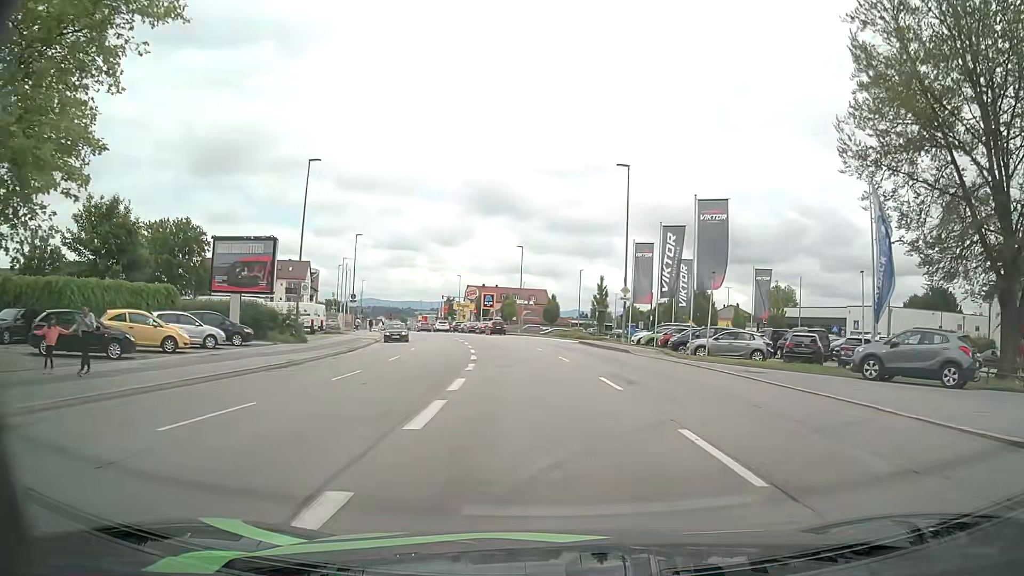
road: tertiary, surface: asphalt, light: Day
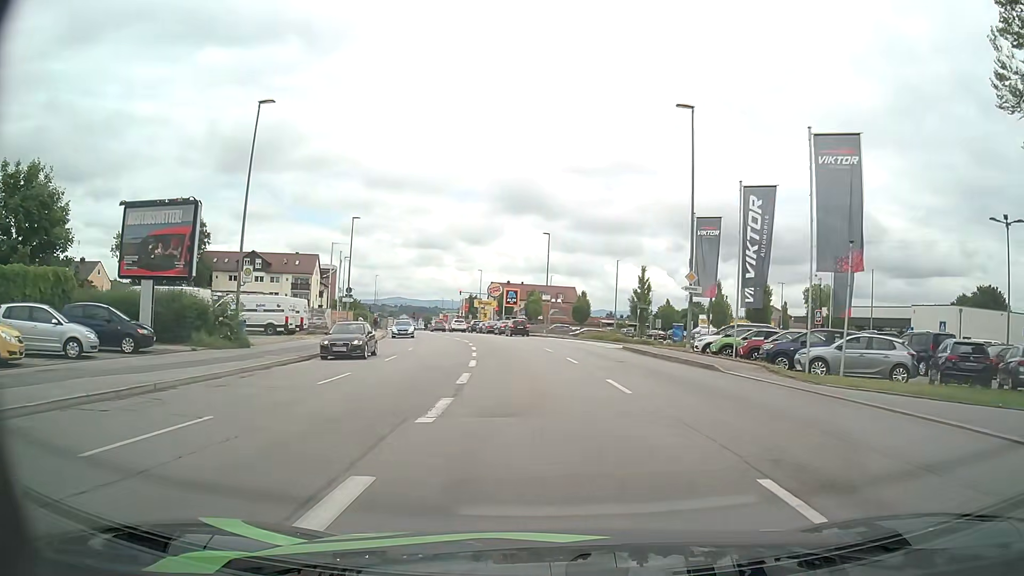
(-0.2, +10.9) m; -2°
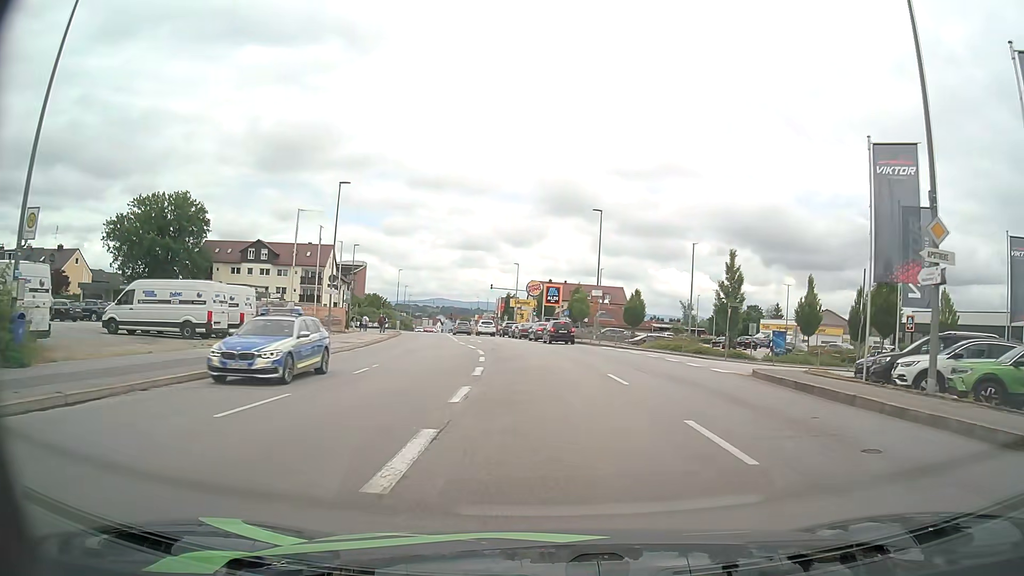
(-0.5, +15.5) m; -3°
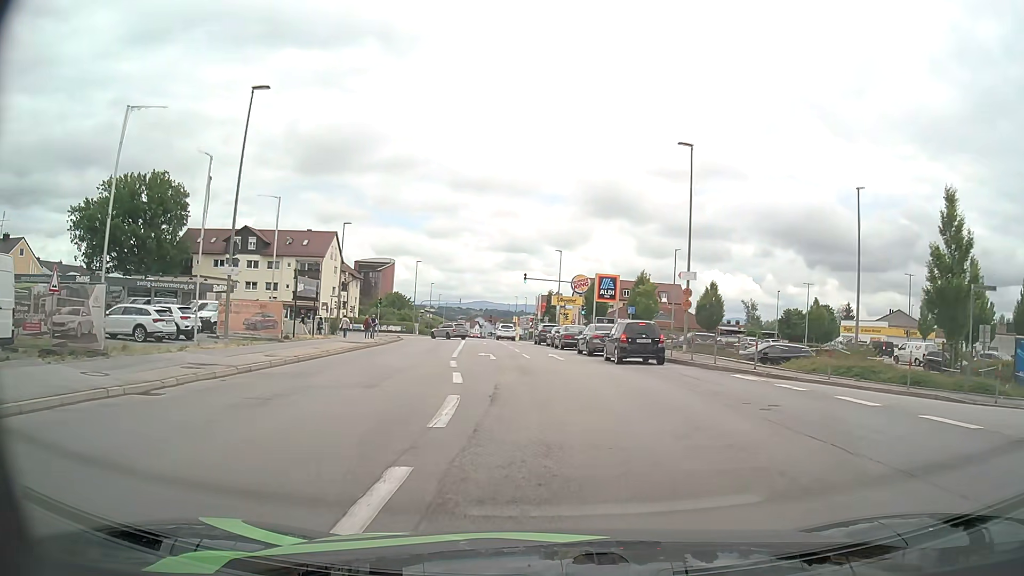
(-0.7, +20.0) m; -4°
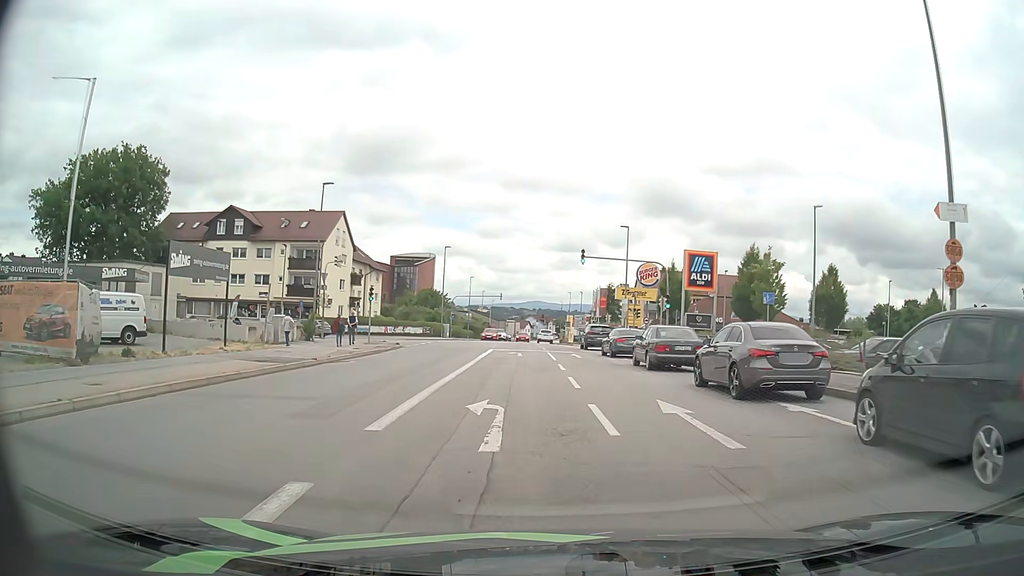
(-0.8, +18.7) m; -5°
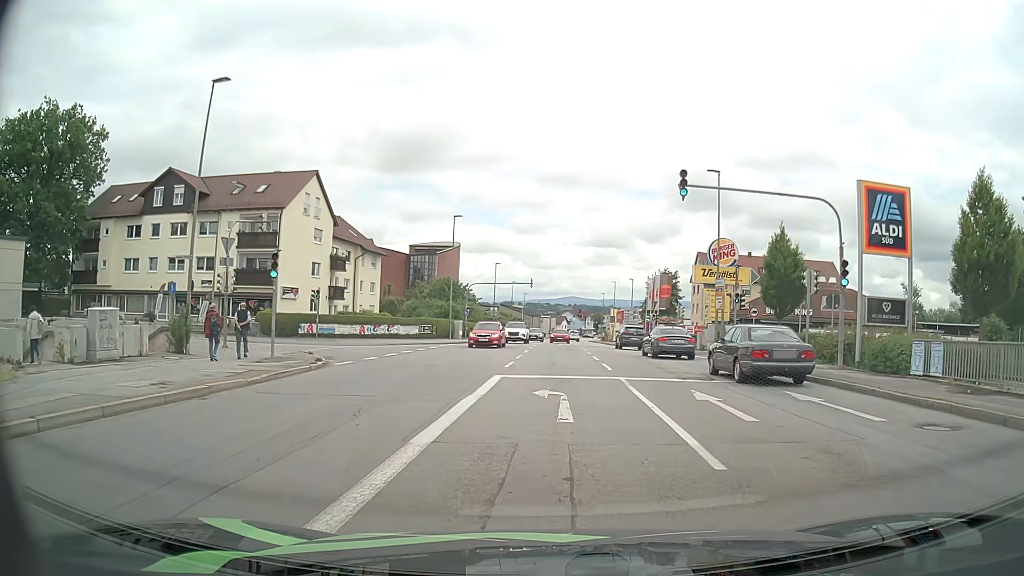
(-0.8, +20.0) m; -3°
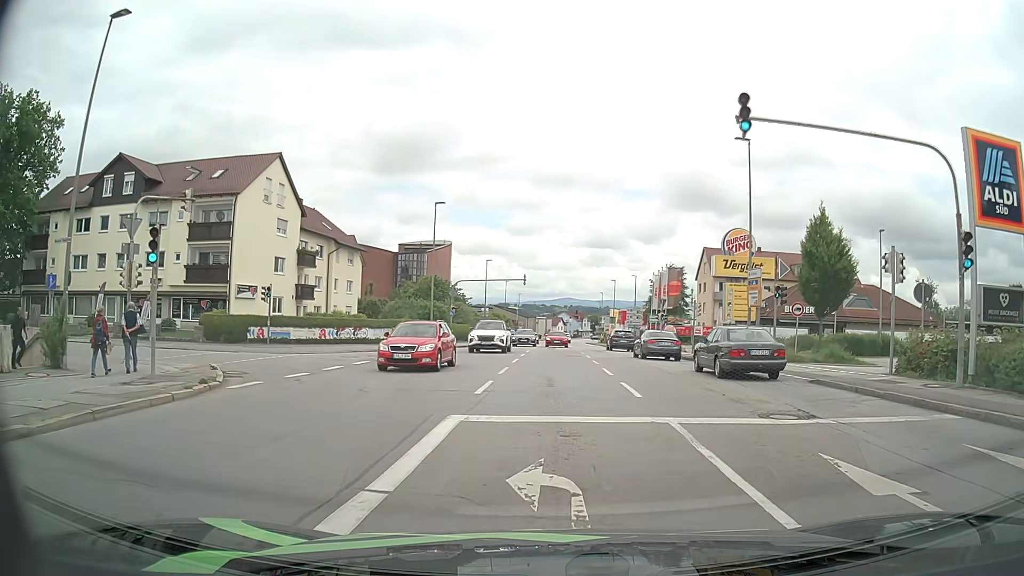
(0.0, +7.0) m; +1°
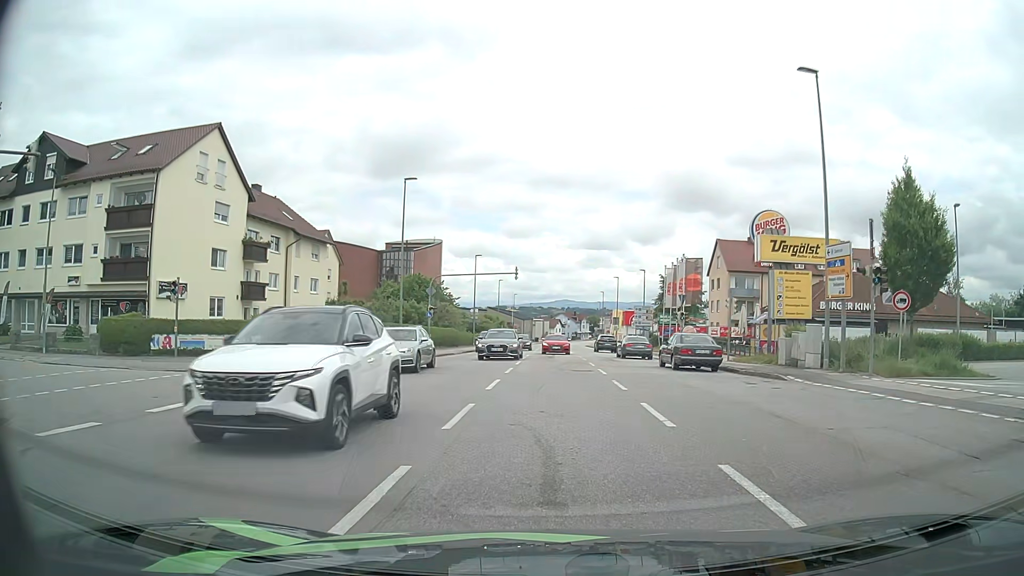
(0.0, +9.3) m; +1°
(0, +10) (-5, +18) (-15, +18) (-25, +19) (-35, +20) (-45, +21) (-55, +22) (-65, +23) (-74, +24) (-84, +25) m
